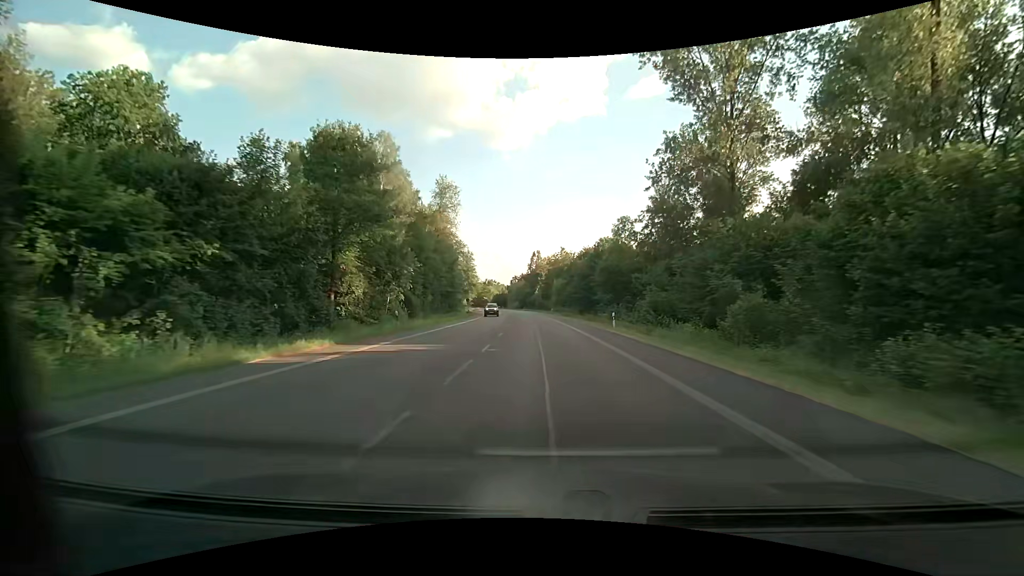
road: primary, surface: asphalt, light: Day
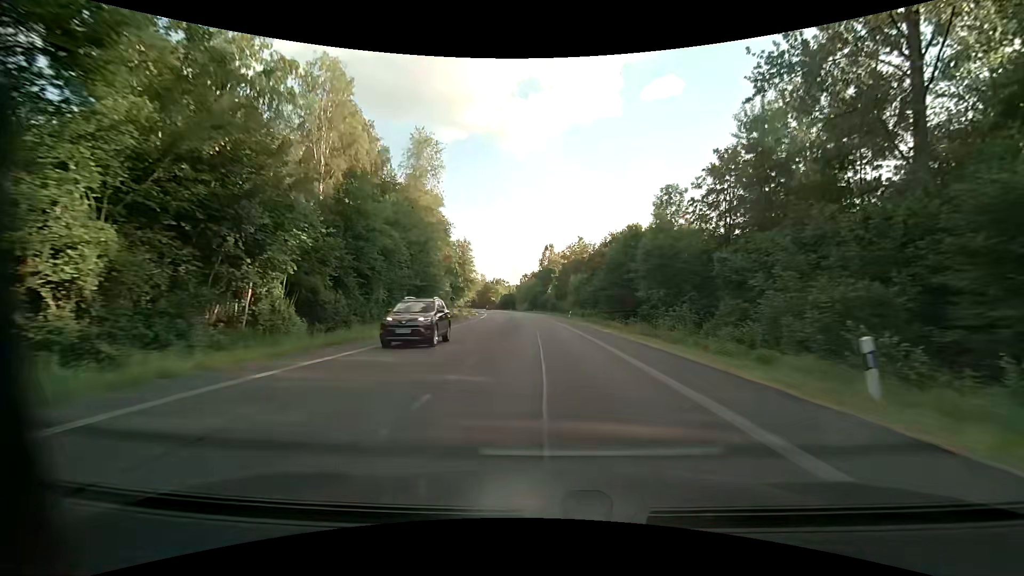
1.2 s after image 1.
(-0.2, +22.6) m; -1°
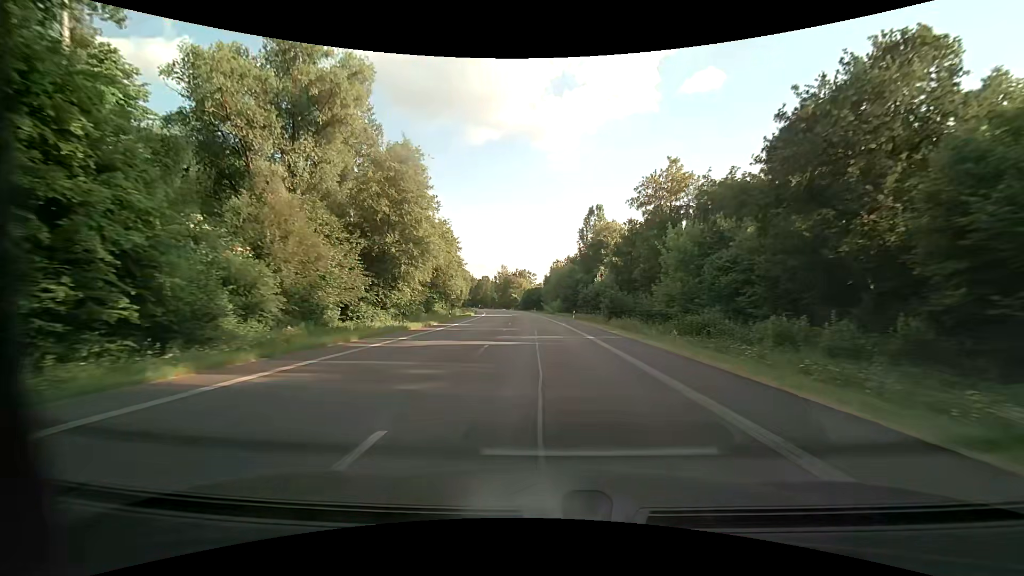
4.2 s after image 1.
(-1.9, +56.3) m; -4°
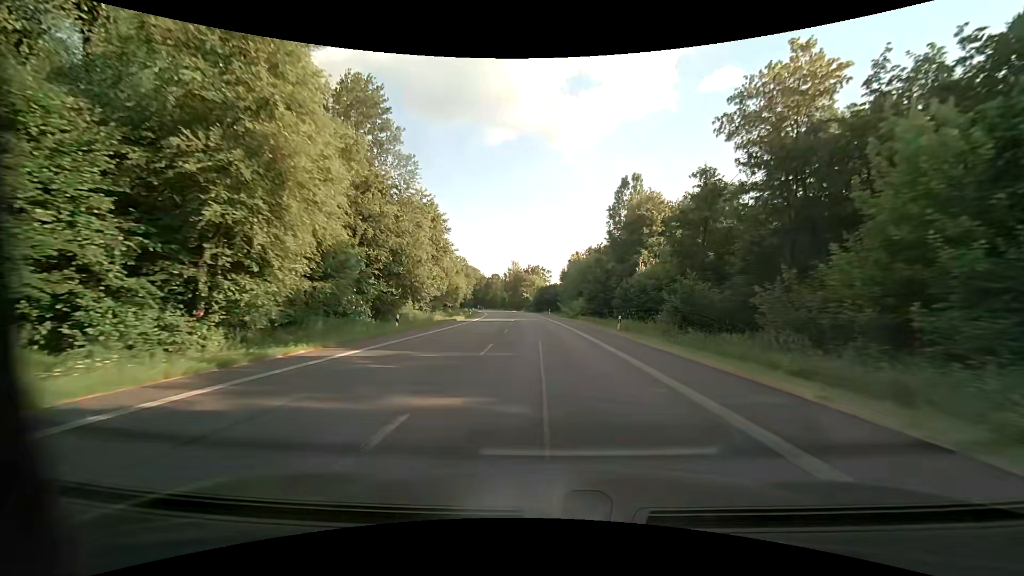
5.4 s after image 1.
(-0.4, +22.5) m; -2°
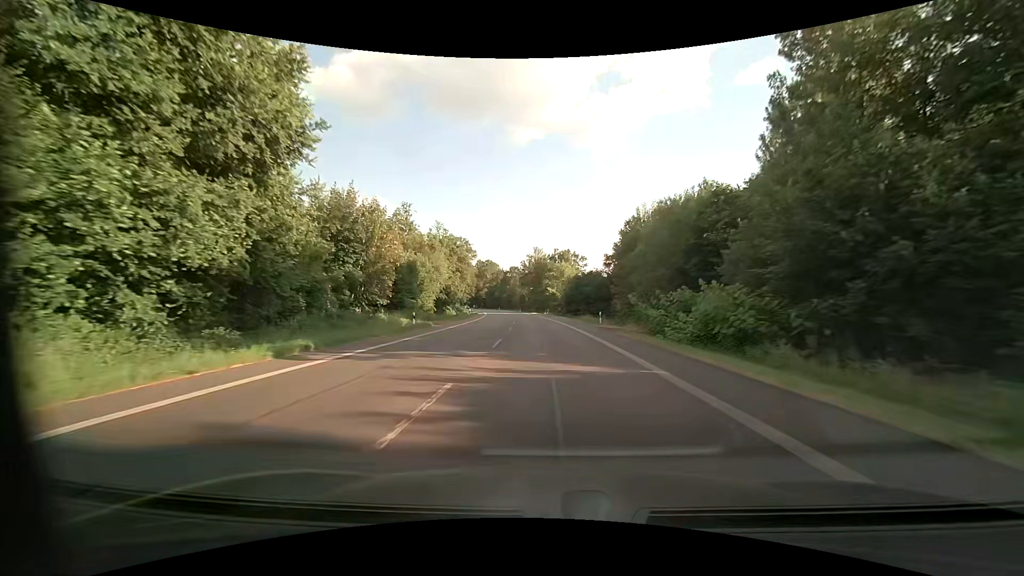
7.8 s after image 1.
(-1.3, +45.0) m; -3°
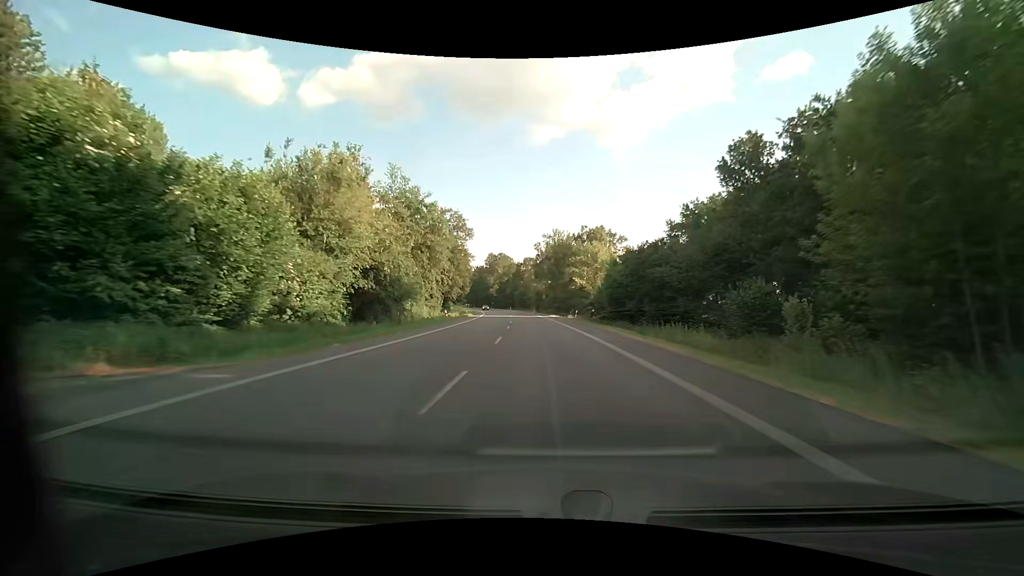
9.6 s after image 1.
(-0.8, +33.8) m; -3°
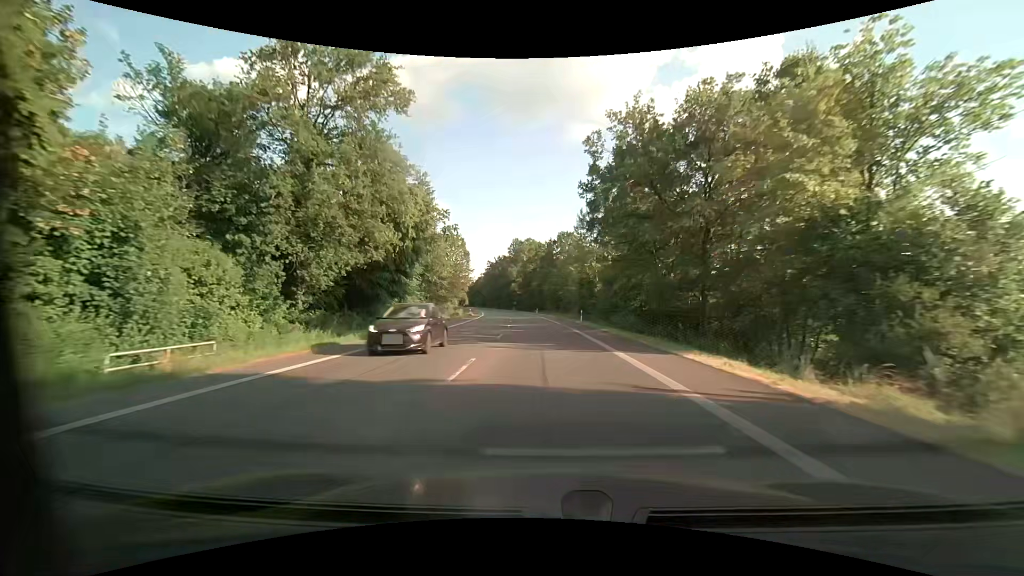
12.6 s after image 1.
(-1.6, +56.3) m; -4°
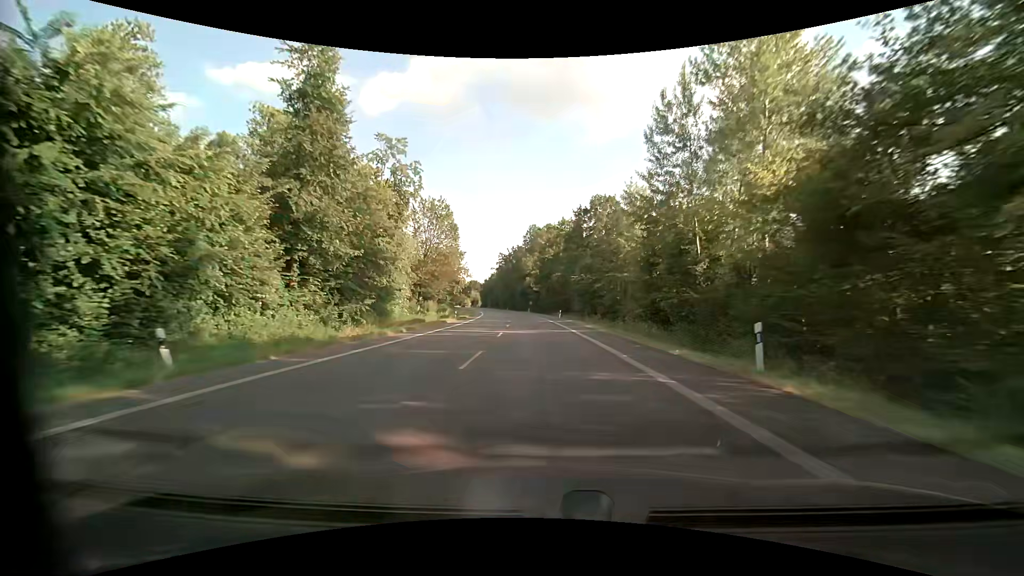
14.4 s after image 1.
(-0.7, +33.8) m; -2°
(0, +10) (0, +20) (-1, +30) (-1, +40) (-2, +50) (-3, +60) (-3, +70) (-4, +80) (-6, +90) (-7, +100) m
